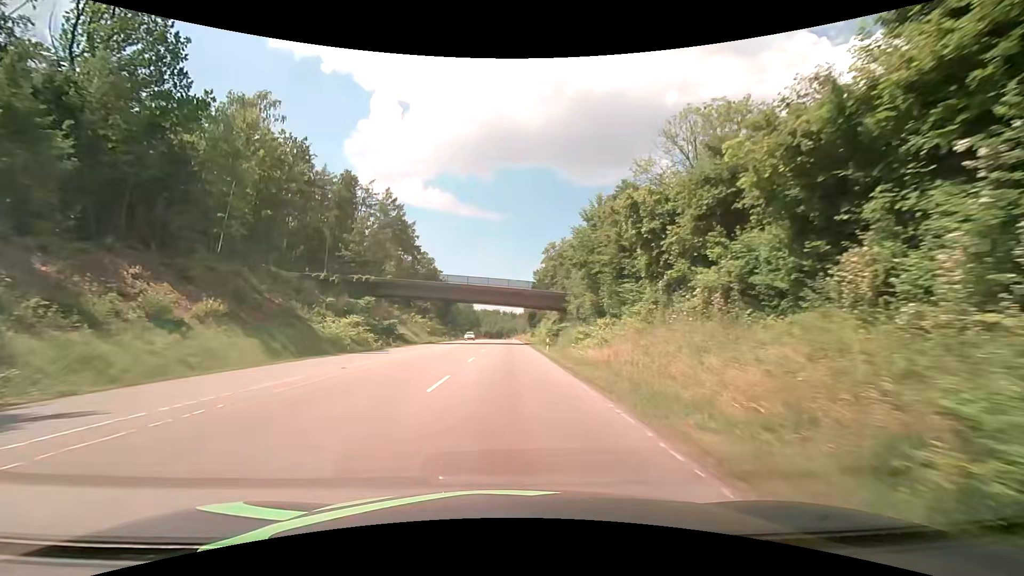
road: secondary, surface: asphalt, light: Day
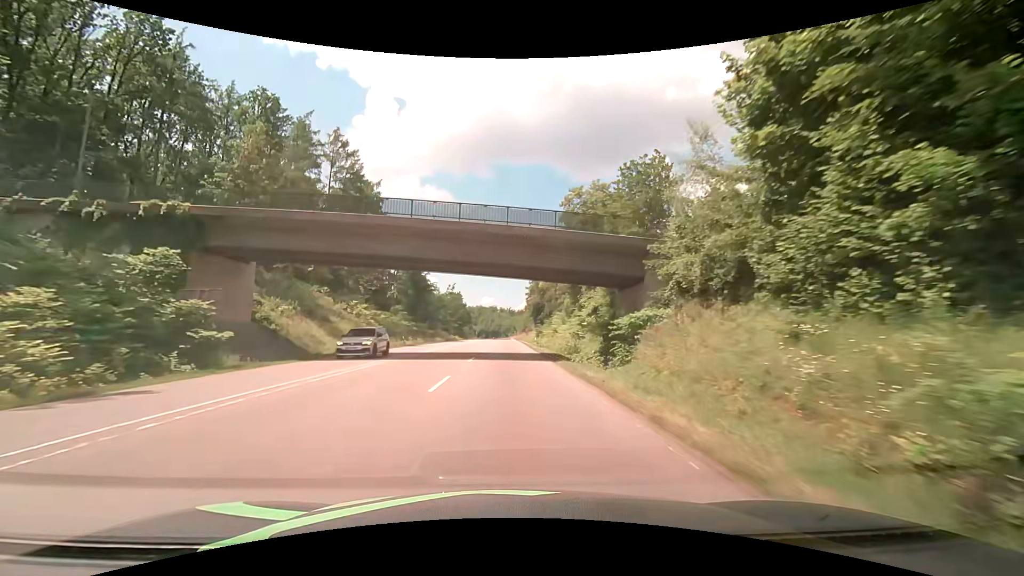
(+0.1, +34.9) m; +1°
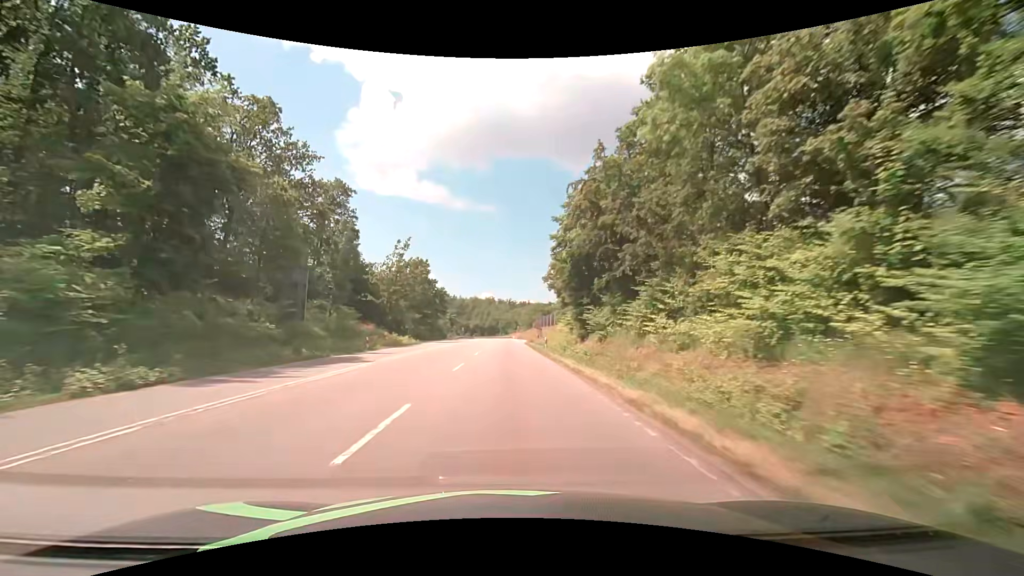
(-0.4, +63.9) m; -1°
(0, +10) (0, +20) (0, +30) (0, +40) (0, +50) (0, +60) (0, +70) (0, +80) (0, +90) (0, +100) m
